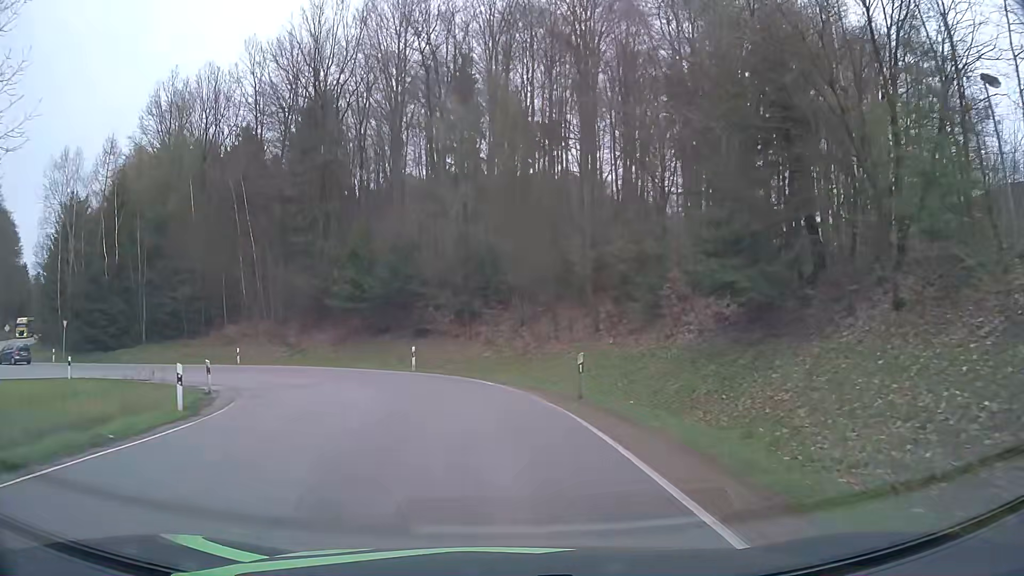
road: tertiary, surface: asphalt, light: Day
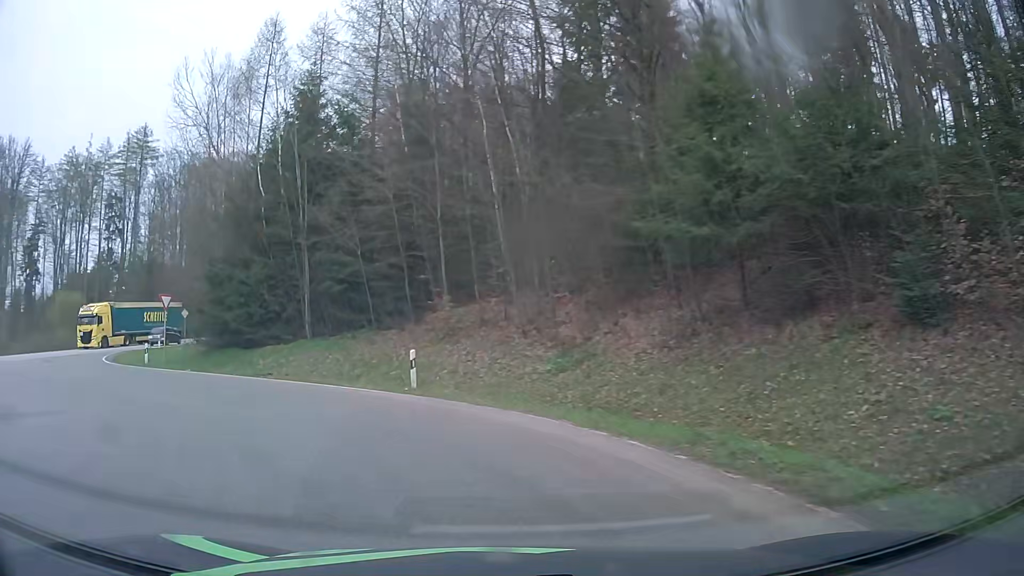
(-4.6, +26.8) m; -31°
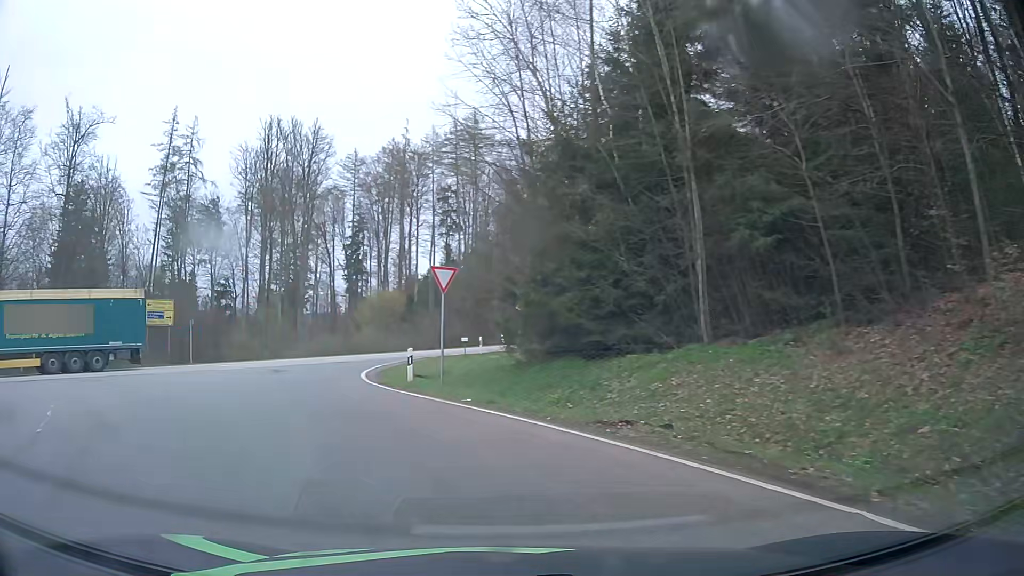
(-3.6, +13.1) m; -31°
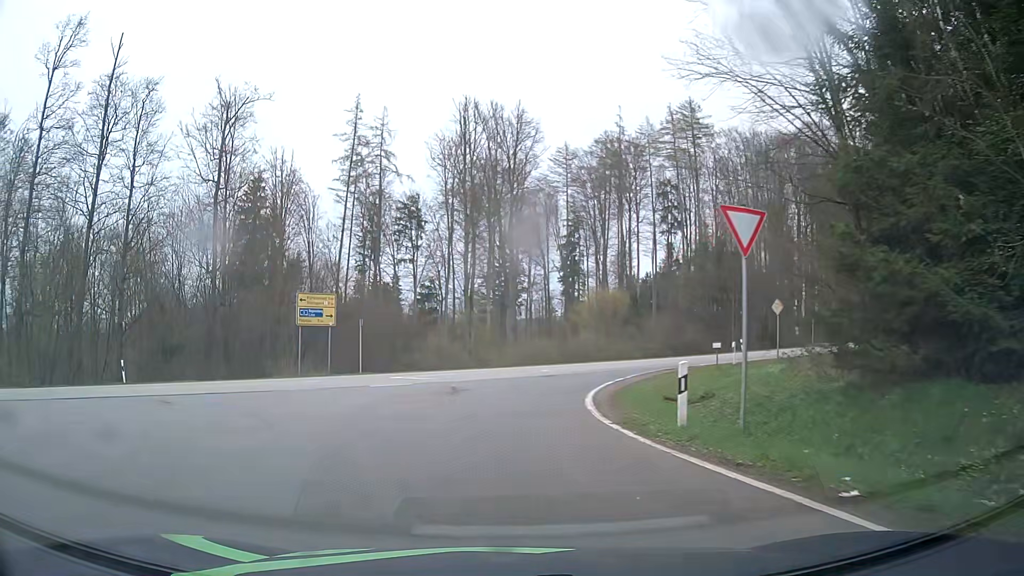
(-1.6, +8.7) m; -19°
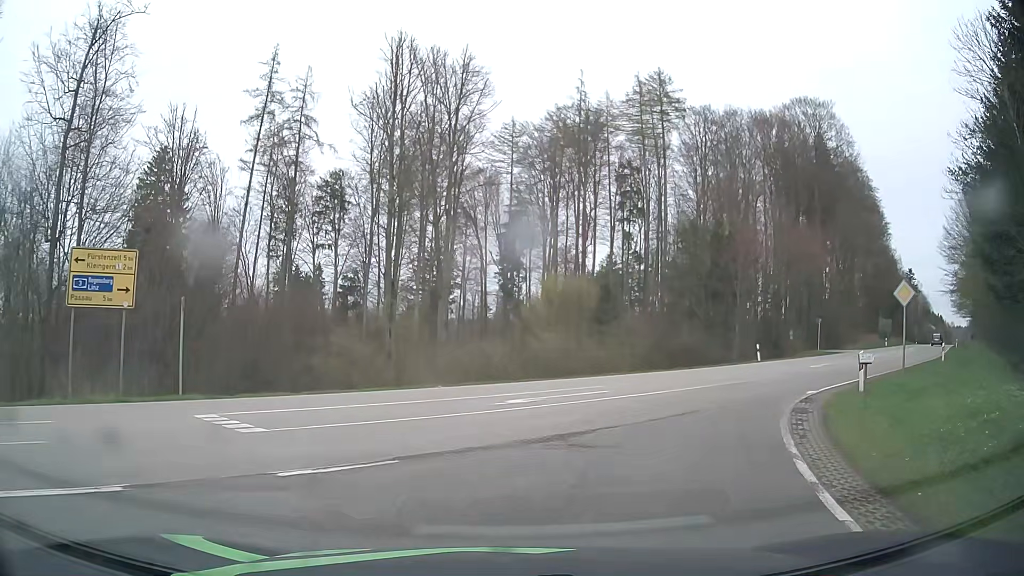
(-0.4, +14.9) m; +5°
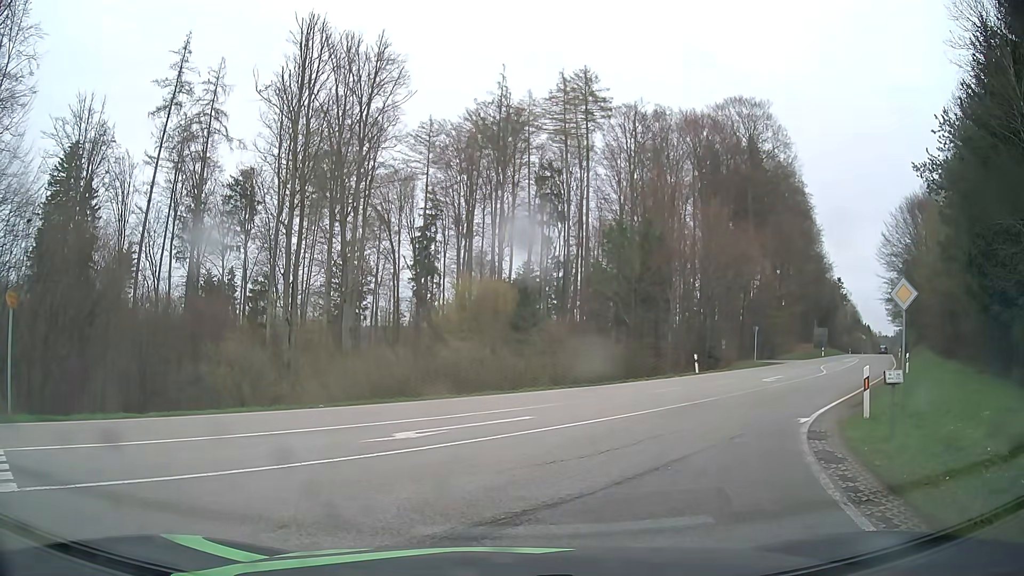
(+0.2, +4.1) m; +5°
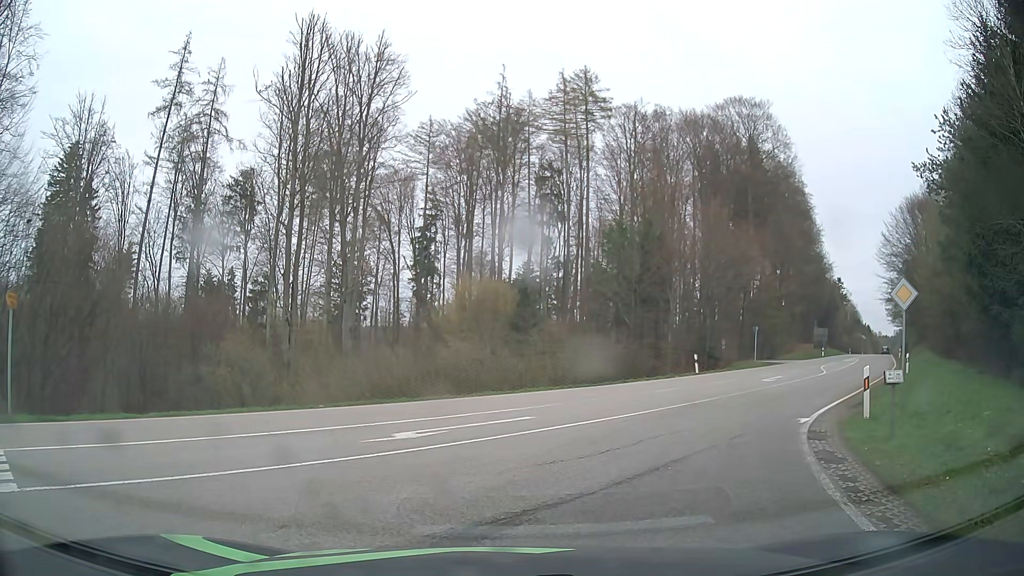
(0.0, 0.0) m; 0°
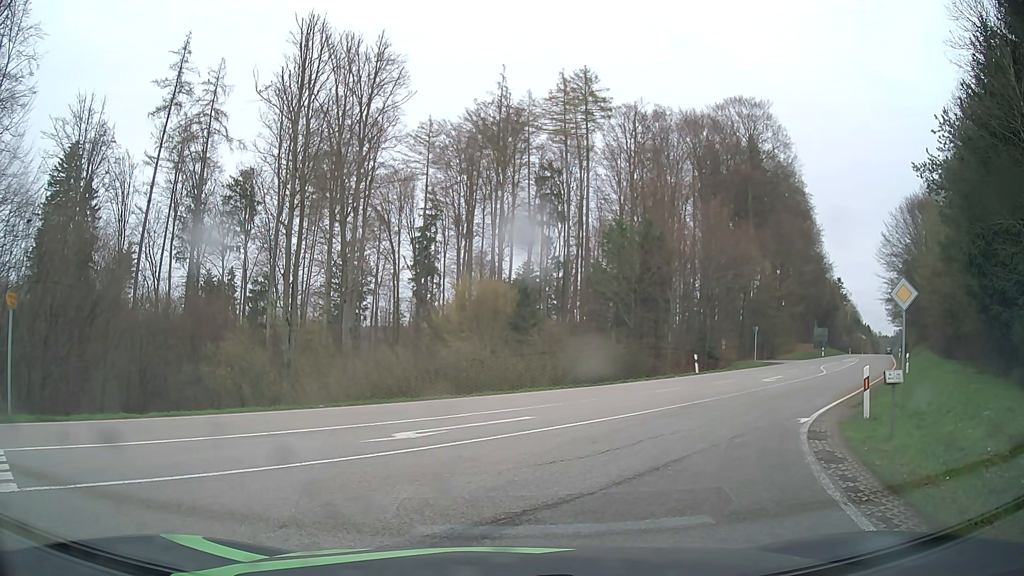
(0.0, 0.0) m; 0°
